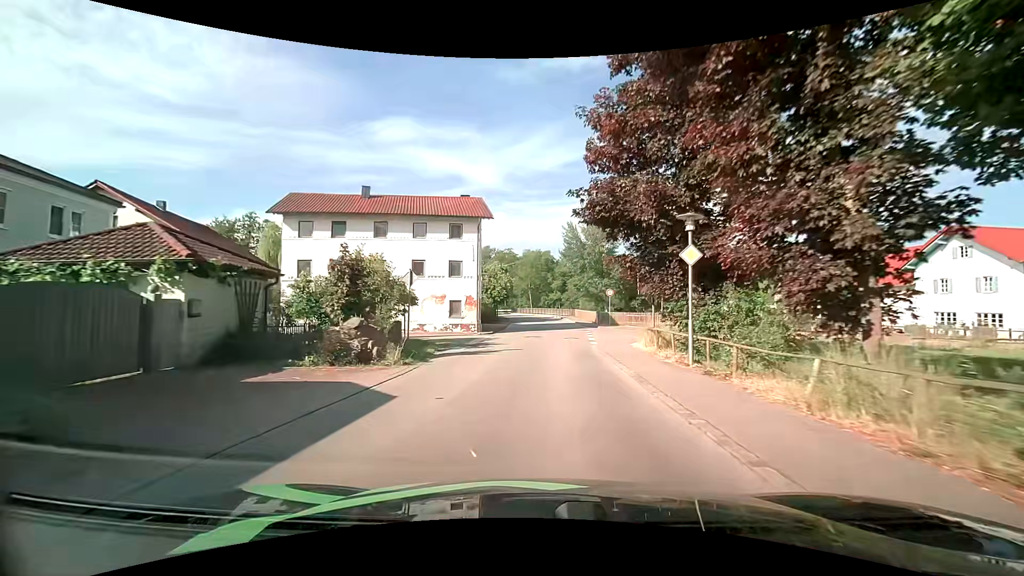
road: tertiary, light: Day
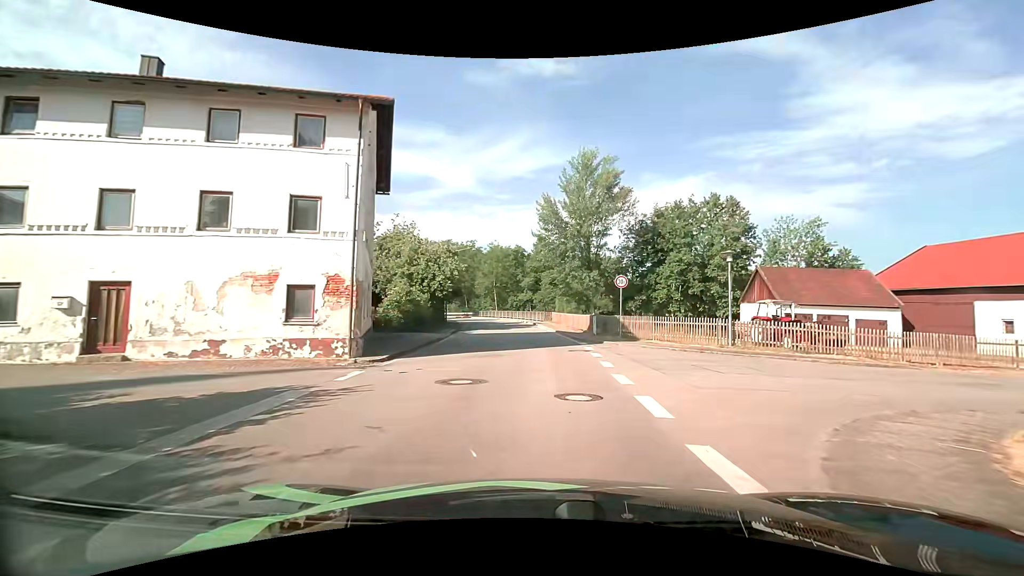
(+0.4, +18.6) m; +3°
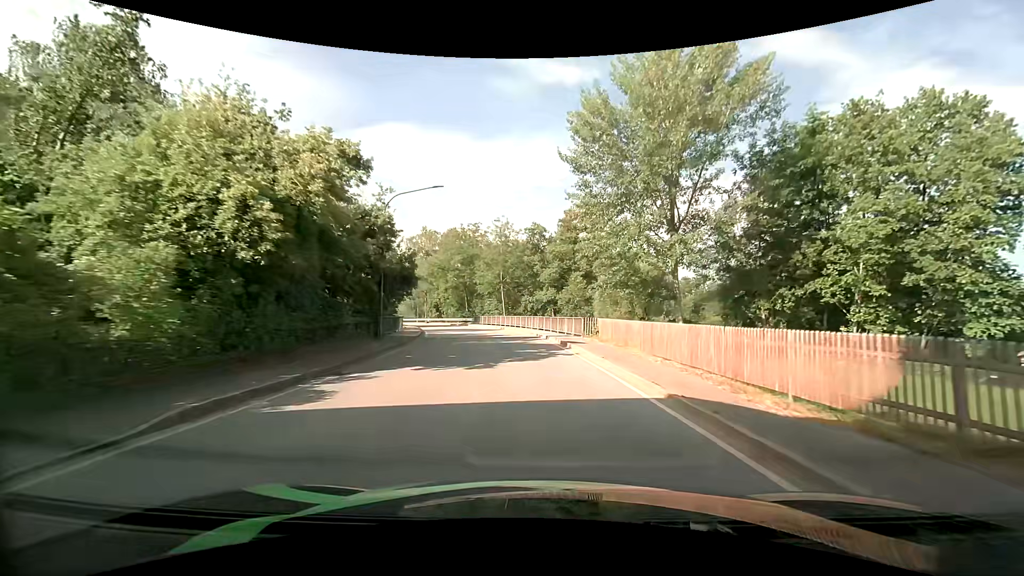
(-0.4, +26.2) m; -2°
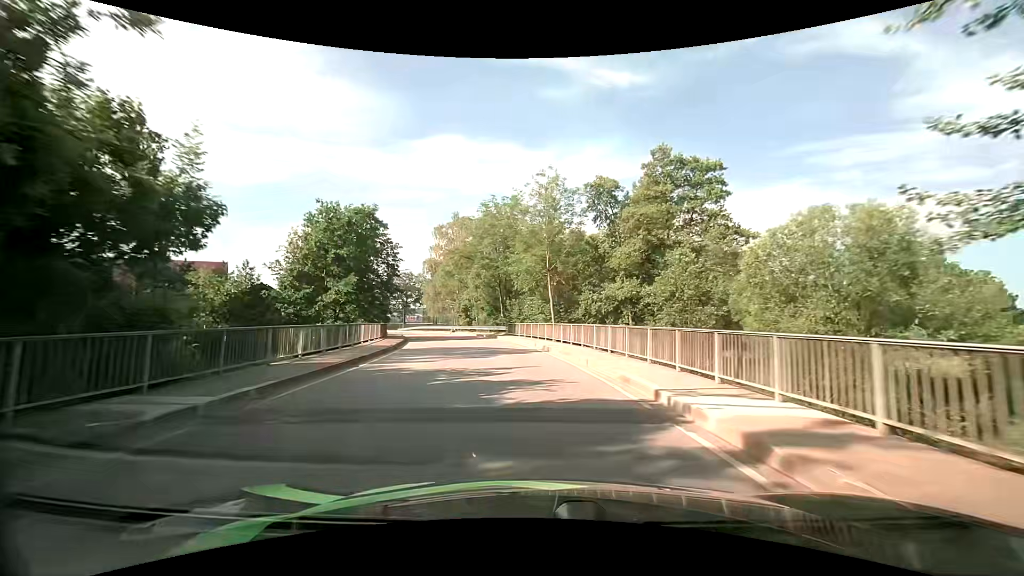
(-1.0, +21.8) m; -6°
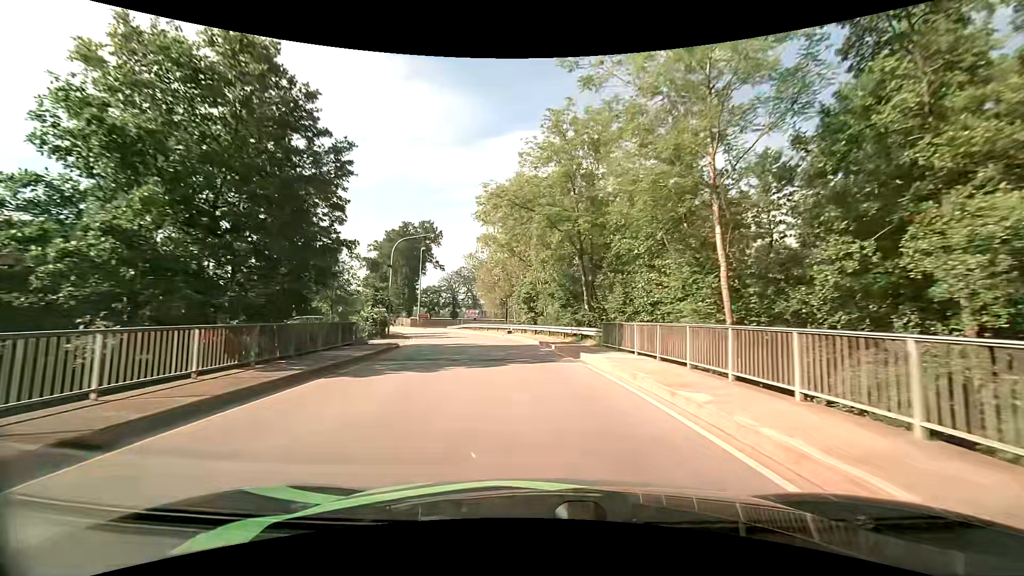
(-1.8, +23.1) m; -9°
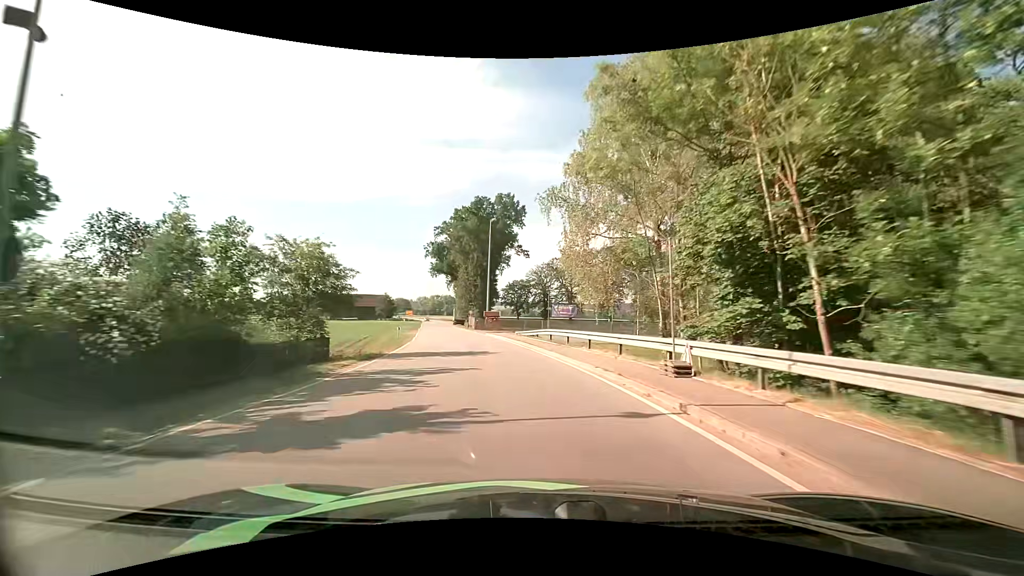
(-3.0, +31.2) m; -11°
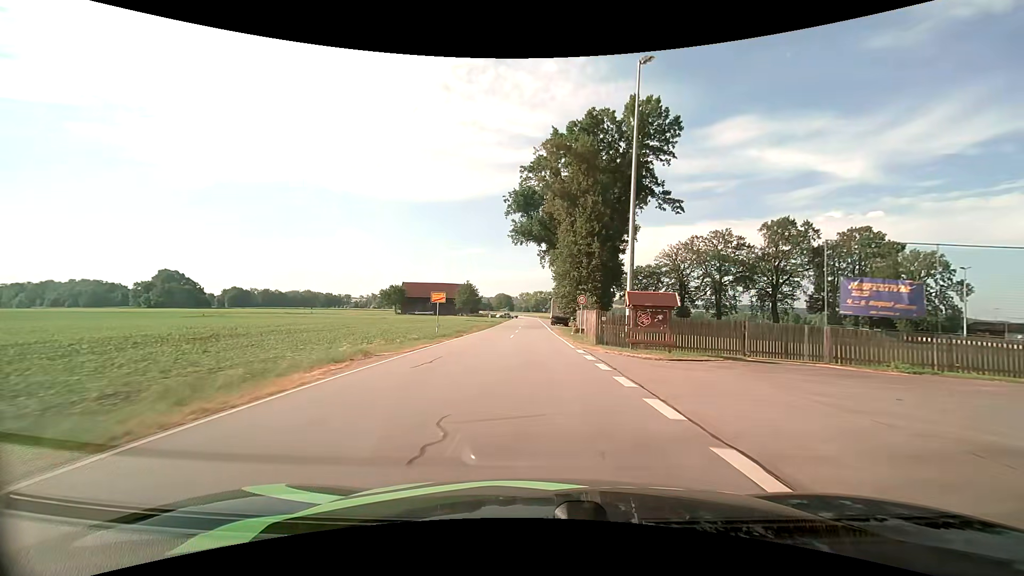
(-6.0, +44.2) m; -12°
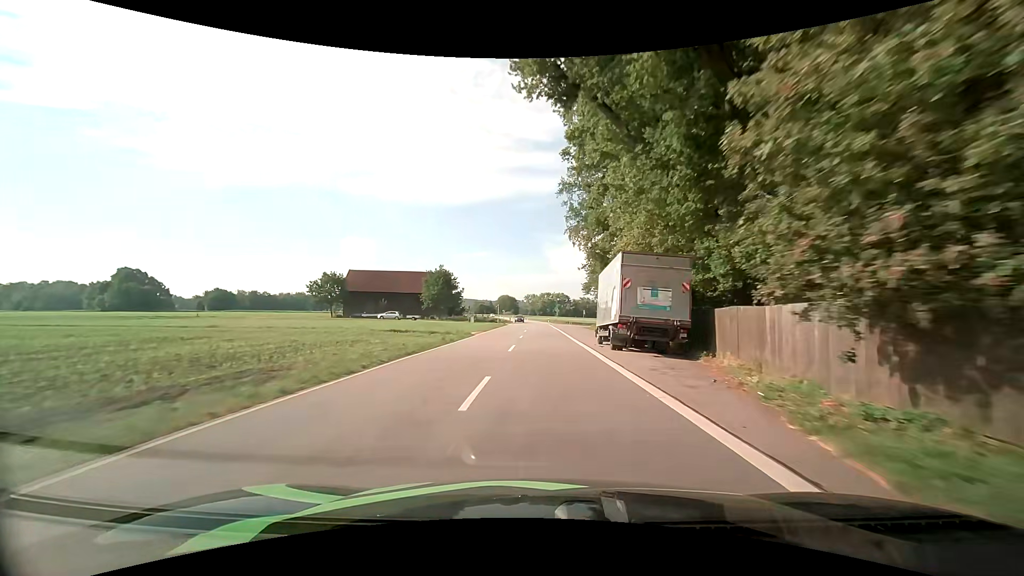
(-0.8, +48.4) m; -1°
(0, +10) (0, +20) (0, +30) (0, +40) (0, +50) (0, +60) (0, +70) (0, +80) (0, +90) (0, +100) m
